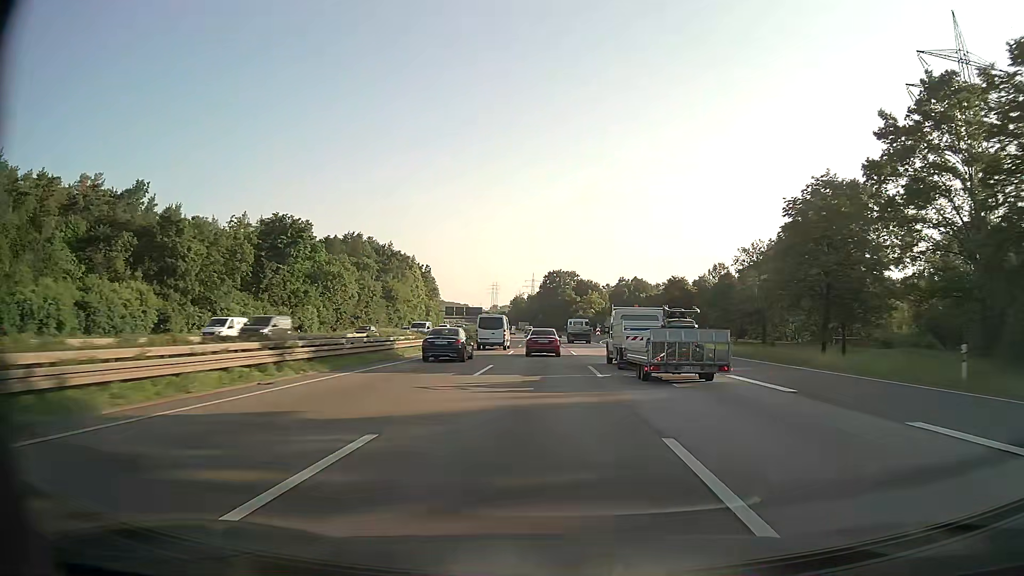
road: motorway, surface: asphalt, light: Day
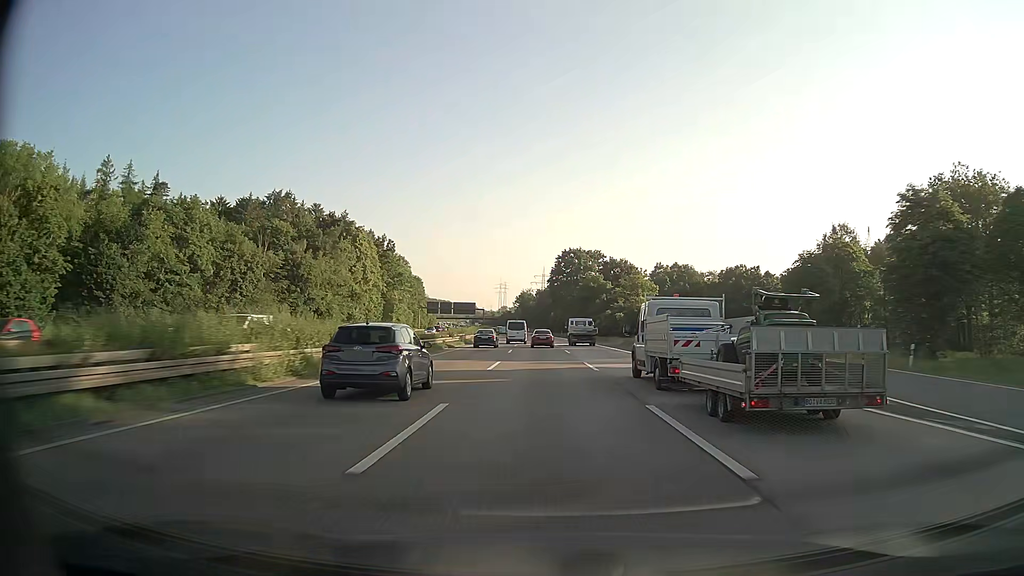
(-0.3, +67.4) m; -1°
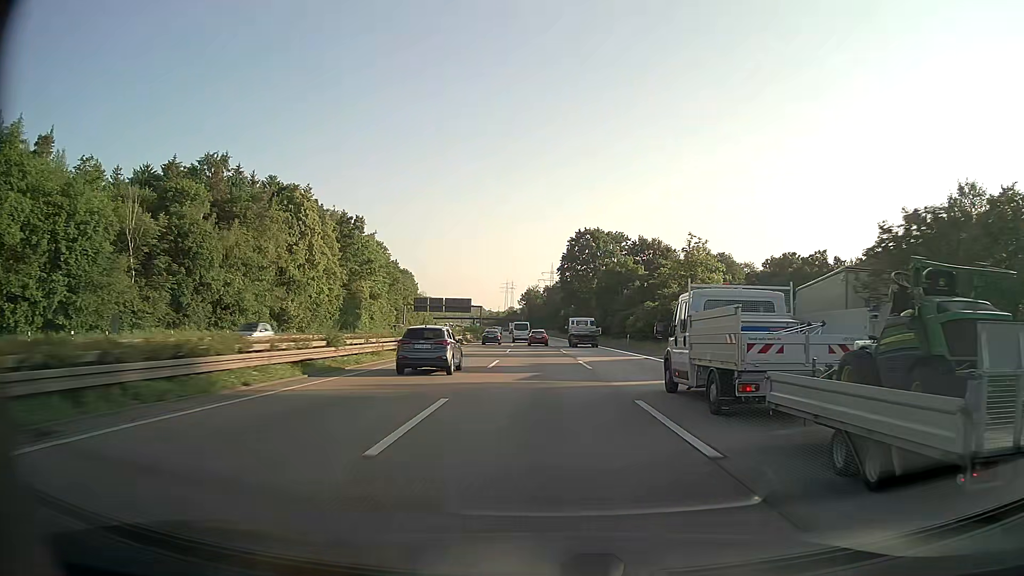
(-0.2, +34.4) m; -1°
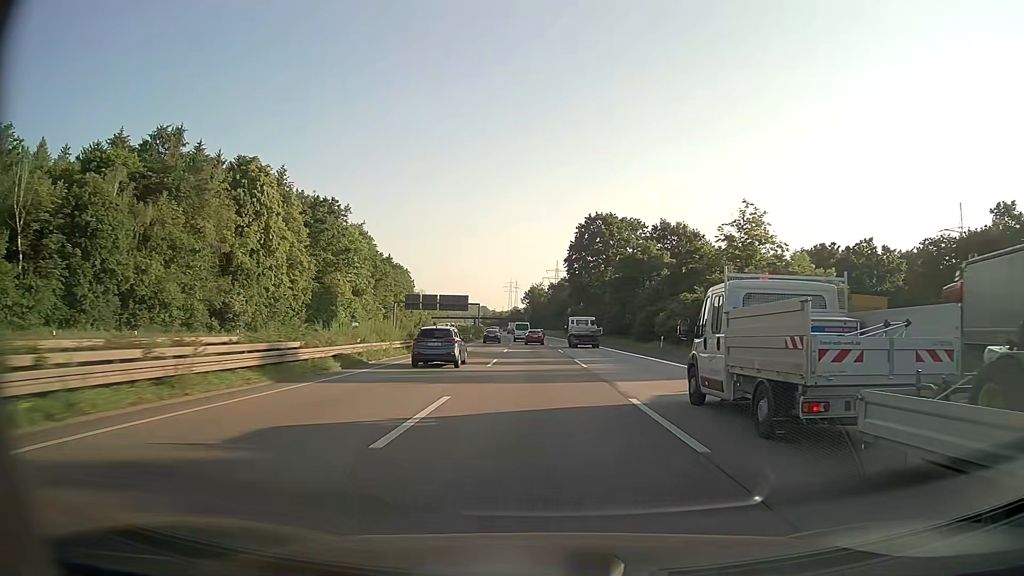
(-0.1, +17.3) m; 0°
(0, +10) (0, +20) (0, +30) (0, +40) (-1, +50) (-1, +60) (-1, +70) (-2, +80) (-2, +90) (-3, +100) m
